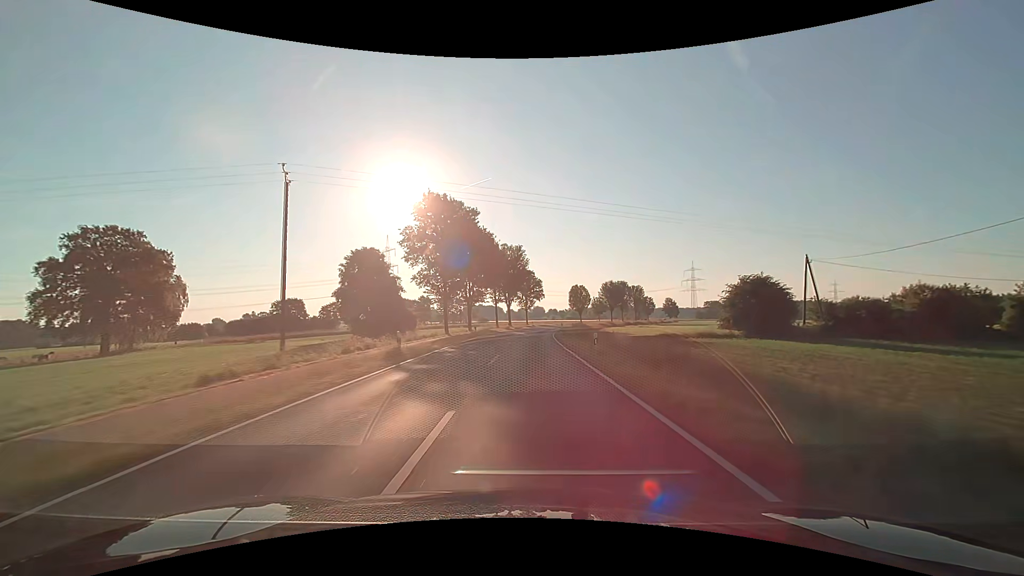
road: secondary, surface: asphalt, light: Day
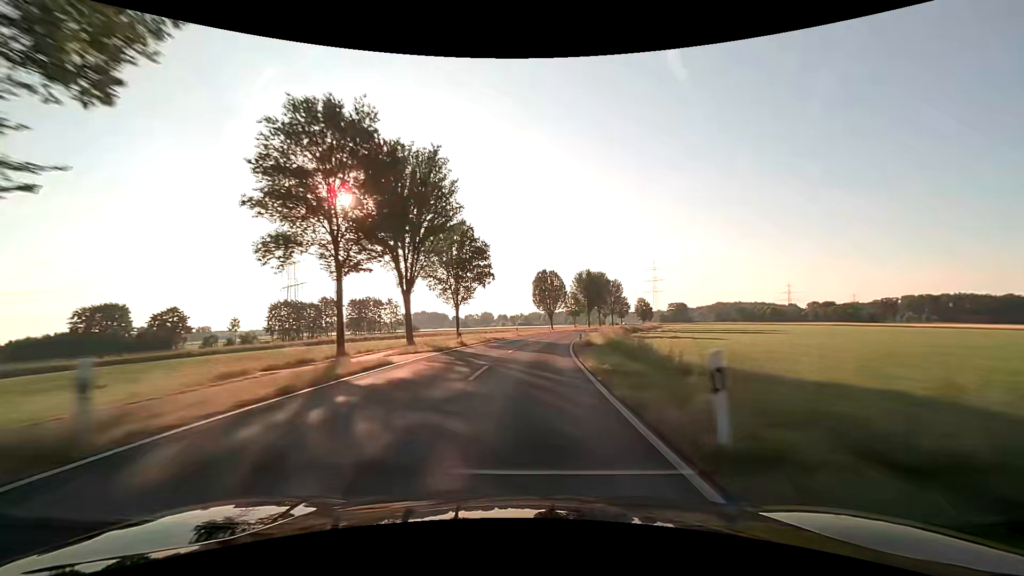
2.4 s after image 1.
(+2.5, +63.1) m; +6°
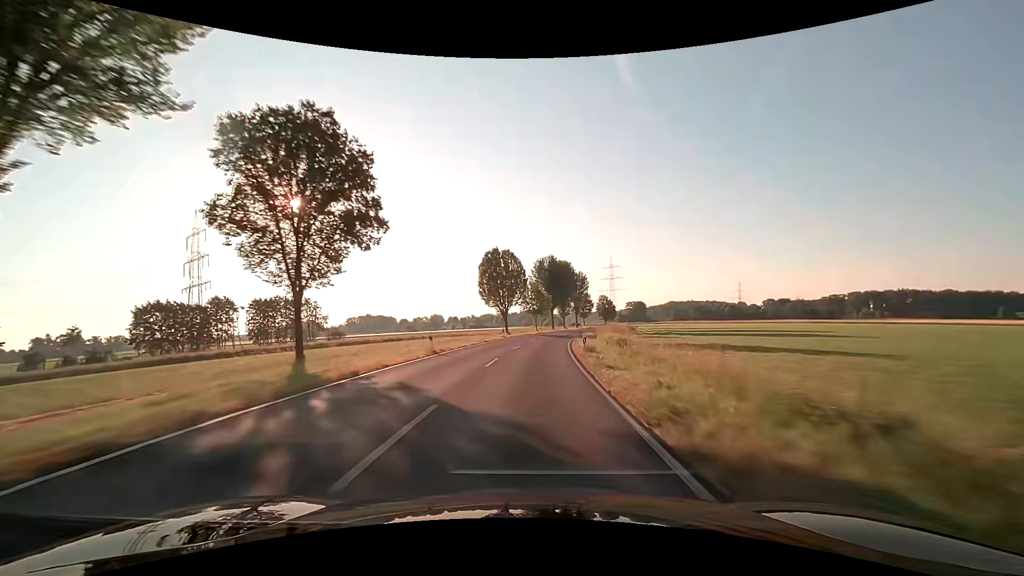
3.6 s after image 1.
(+1.6, +31.5) m; +5°
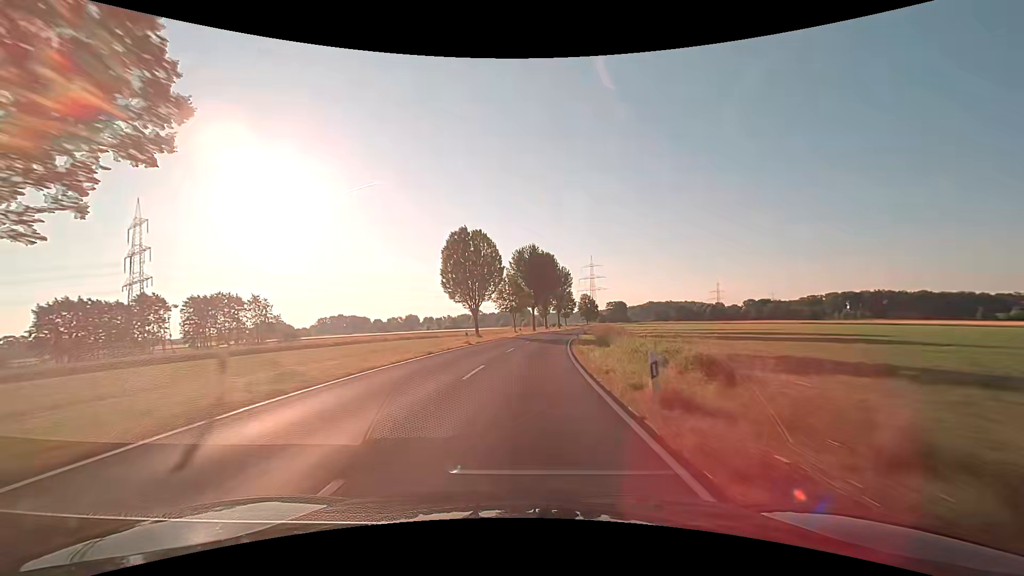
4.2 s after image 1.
(+0.3, +15.8) m; +2°
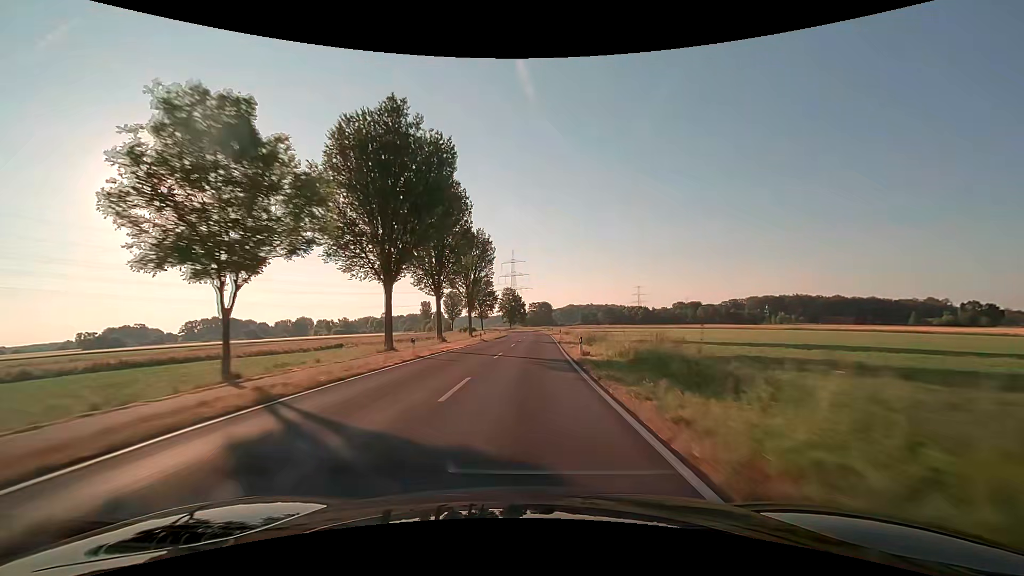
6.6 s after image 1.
(+5.4, +62.9) m; +9°
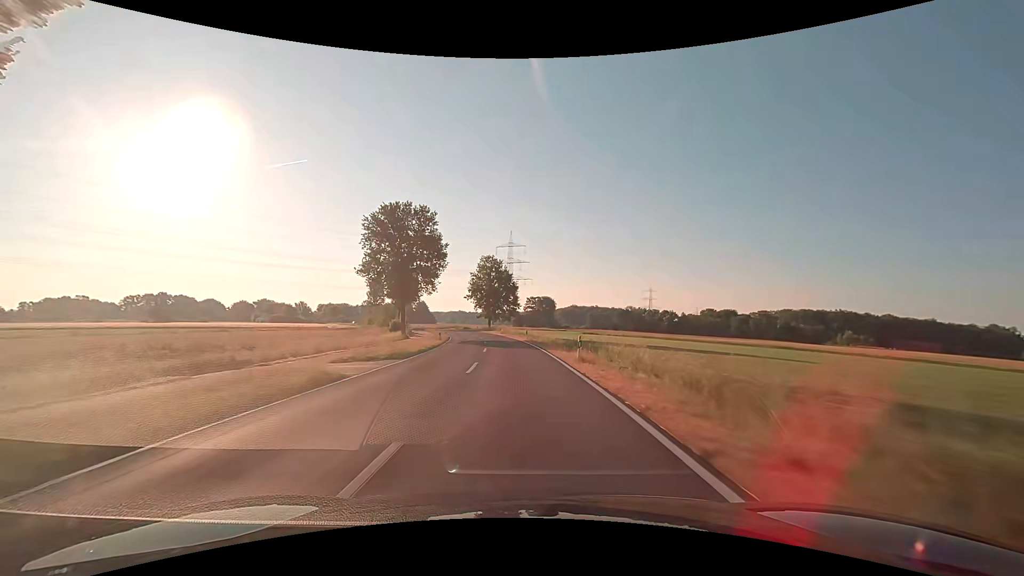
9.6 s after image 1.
(+1.9, +78.9) m; 0°
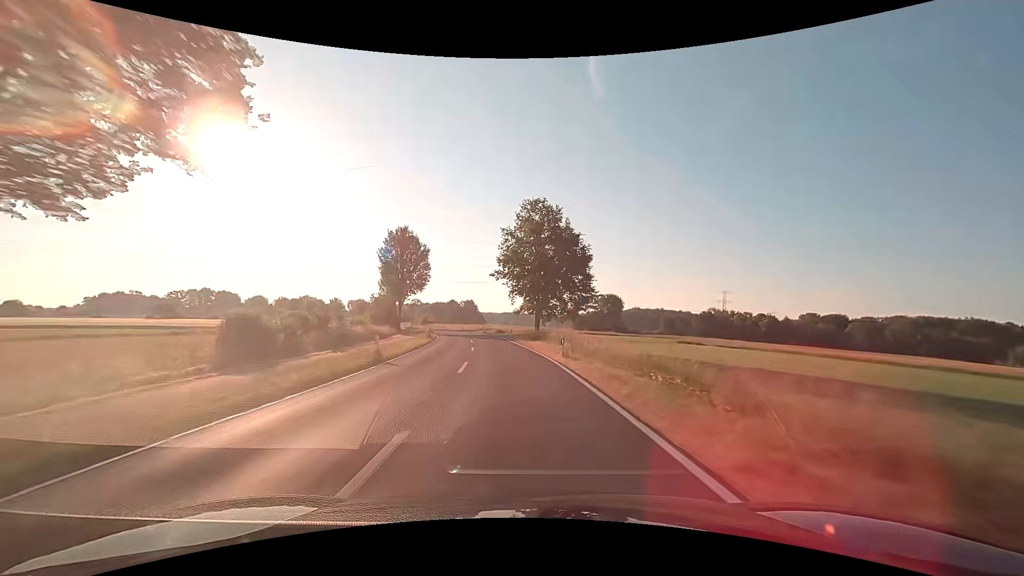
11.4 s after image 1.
(-2.4, +47.3) m; -6°
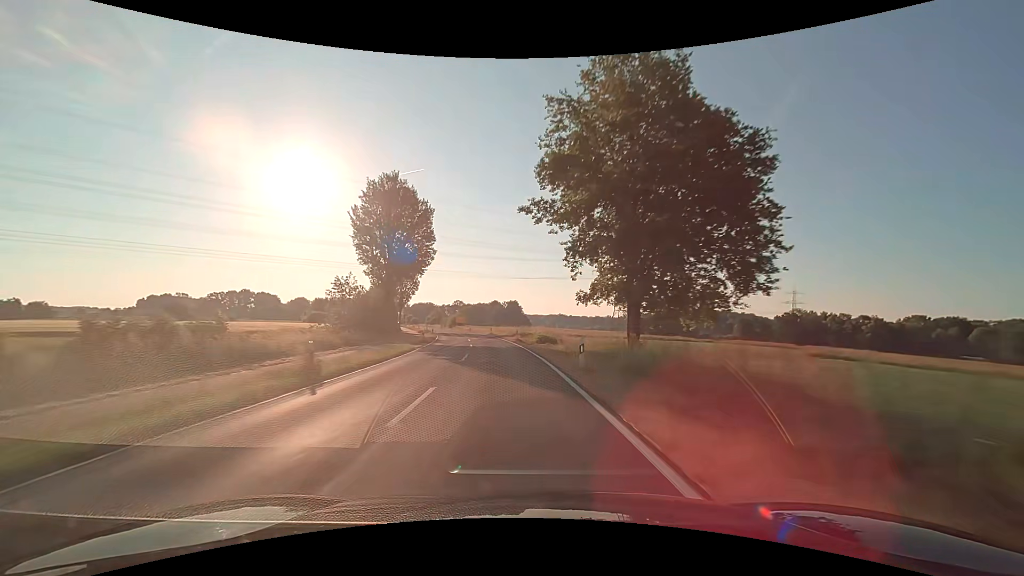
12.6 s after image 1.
(-1.4, +31.6) m; -5°
(0, +10) (-1, +20) (-1, +30) (-3, +40) (-4, +50) (-6, +60) (-7, +69) (-10, +79) (-12, +89) (-14, +99) m
